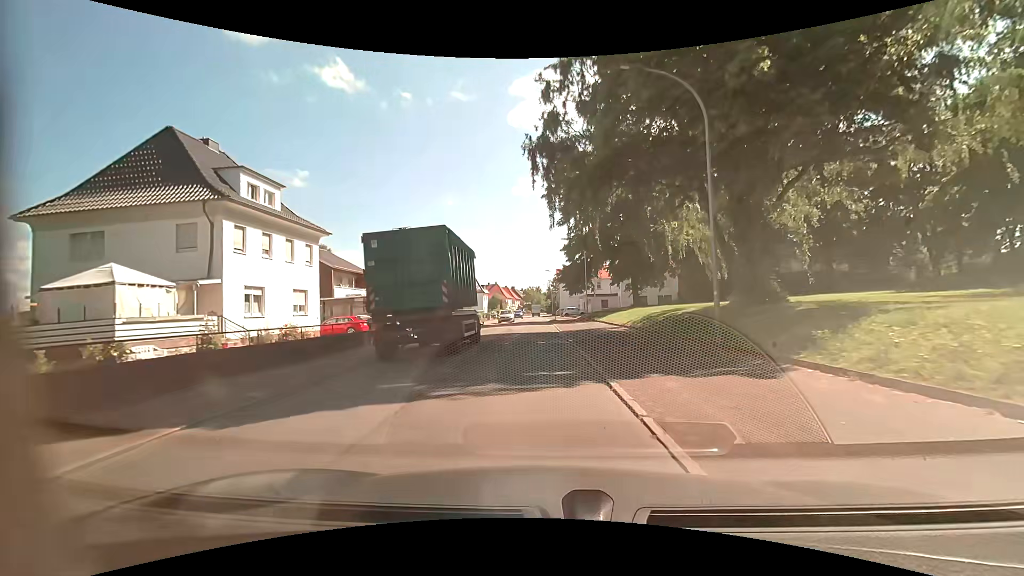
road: residential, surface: asphalt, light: Day
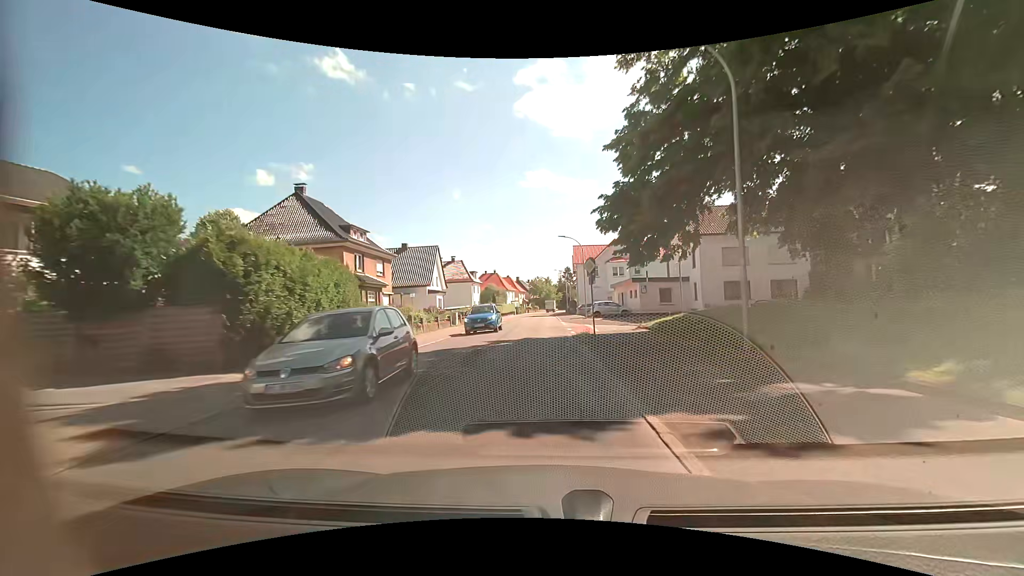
(-0.6, +34.9) m; -2°
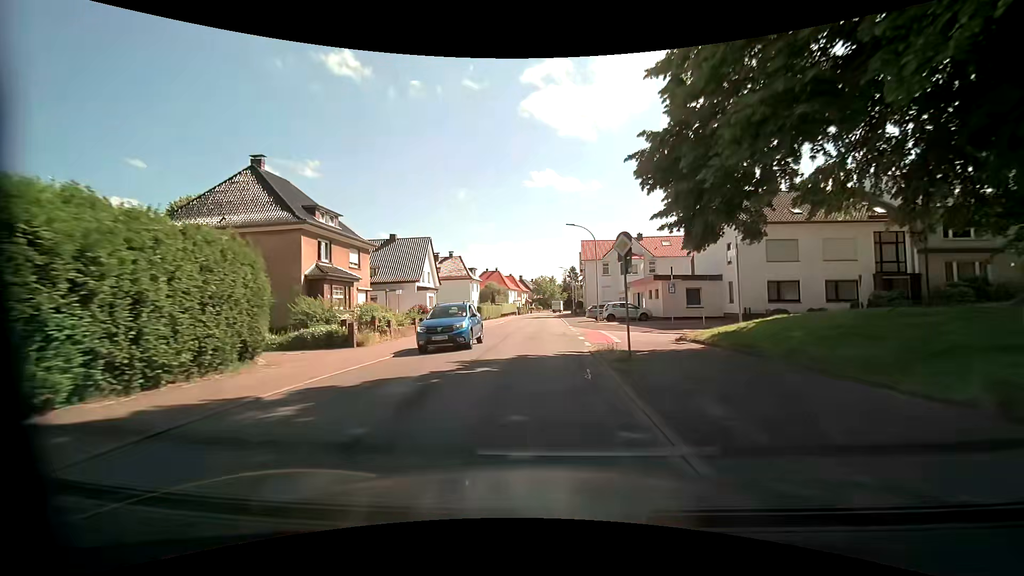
(0.0, +7.1) m; 0°
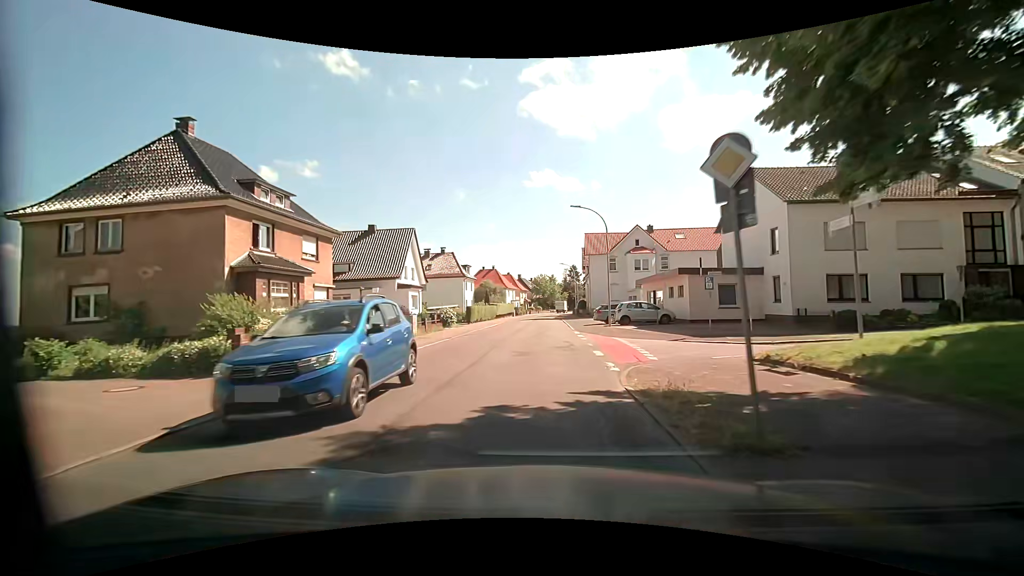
(0.0, +7.1) m; +1°
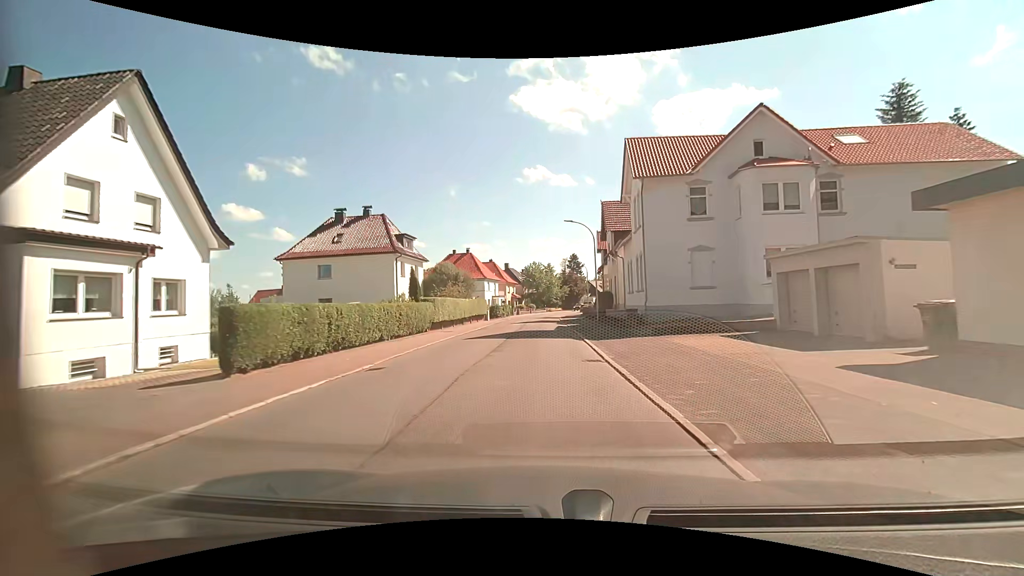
(0.0, +34.7) m; 0°
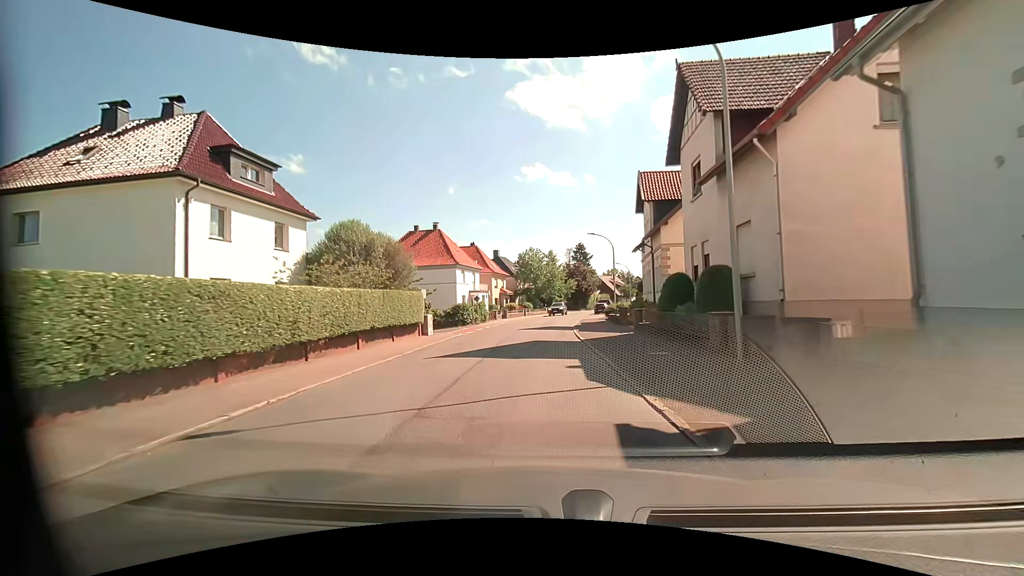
(+0.1, +27.1) m; 0°
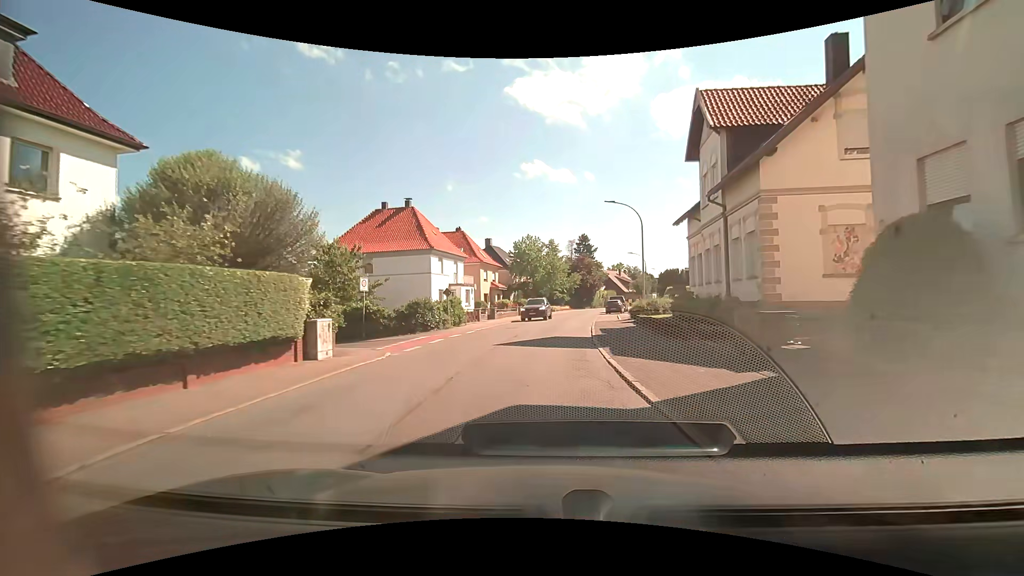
(-0.1, +12.7) m; 0°
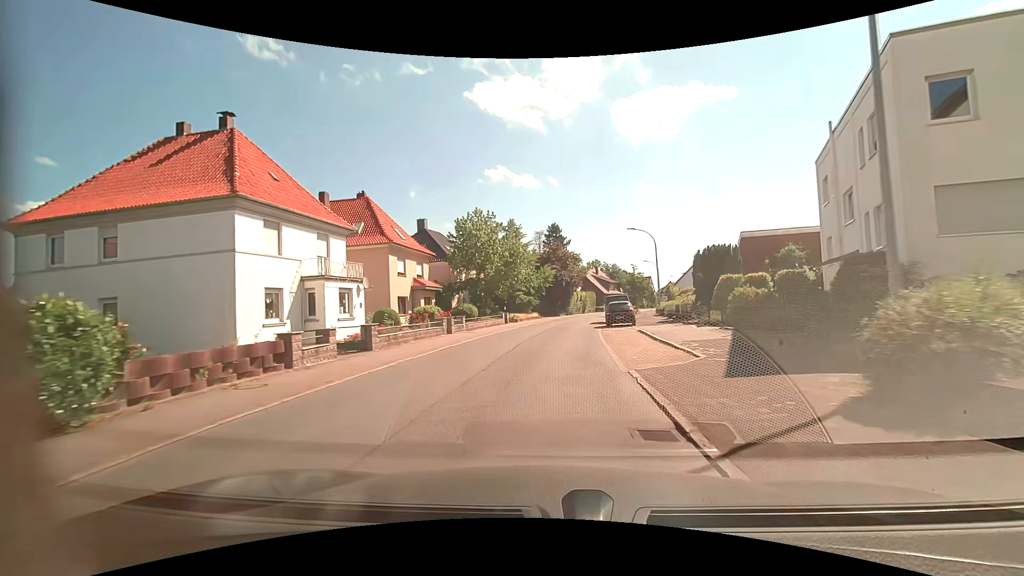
(+0.8, +24.3) m; +4°
(0, +10) (0, +20) (+1, +30) (+2, +40) (+4, +50) (+6, +60) (+8, +69) (+11, +79) (+14, +88) (+17, +98) m
